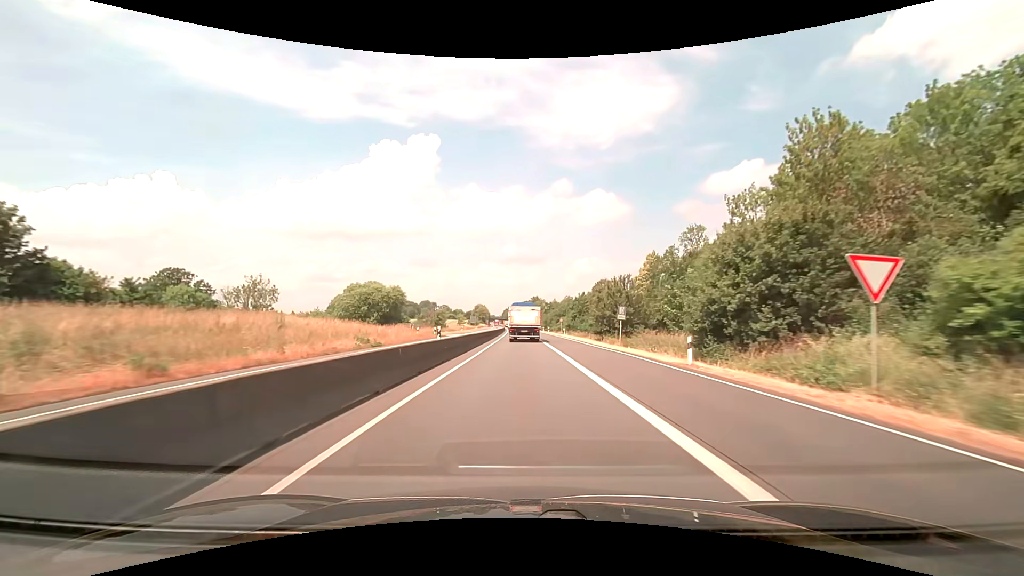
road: trunk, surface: asphalt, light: Day
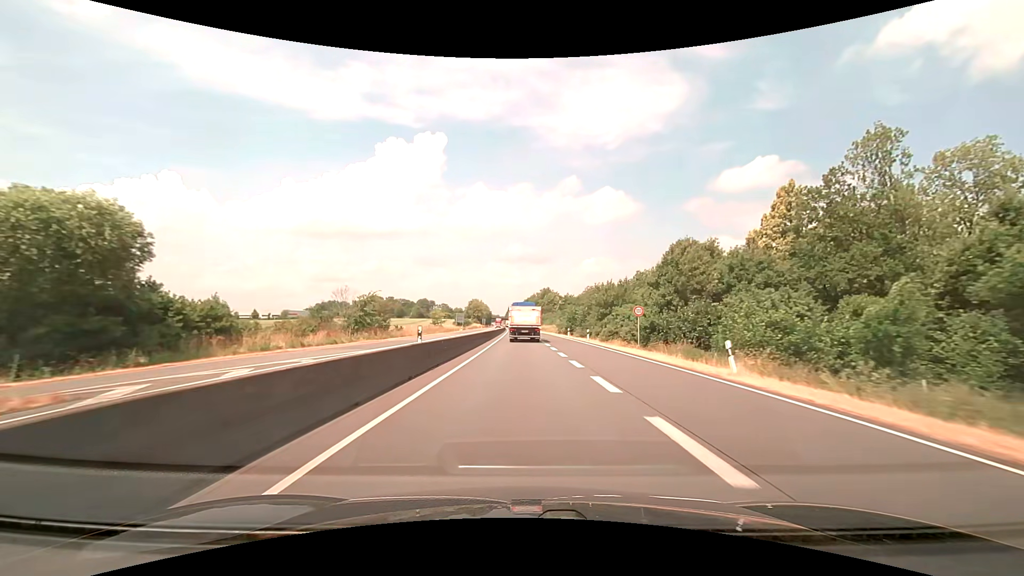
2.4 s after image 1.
(-0.4, +53.6) m; -1°
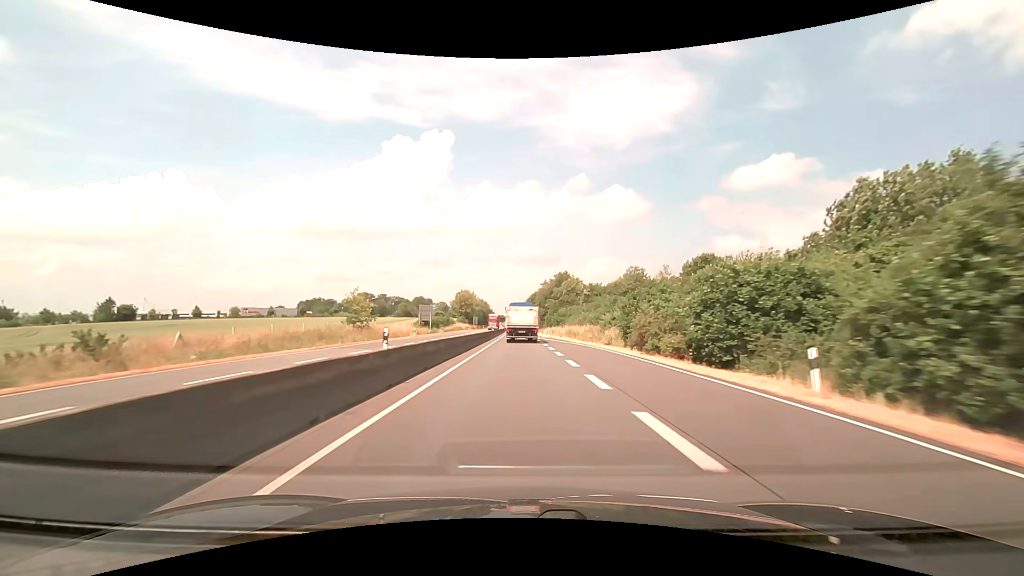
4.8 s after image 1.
(-0.3, +53.7) m; -1°
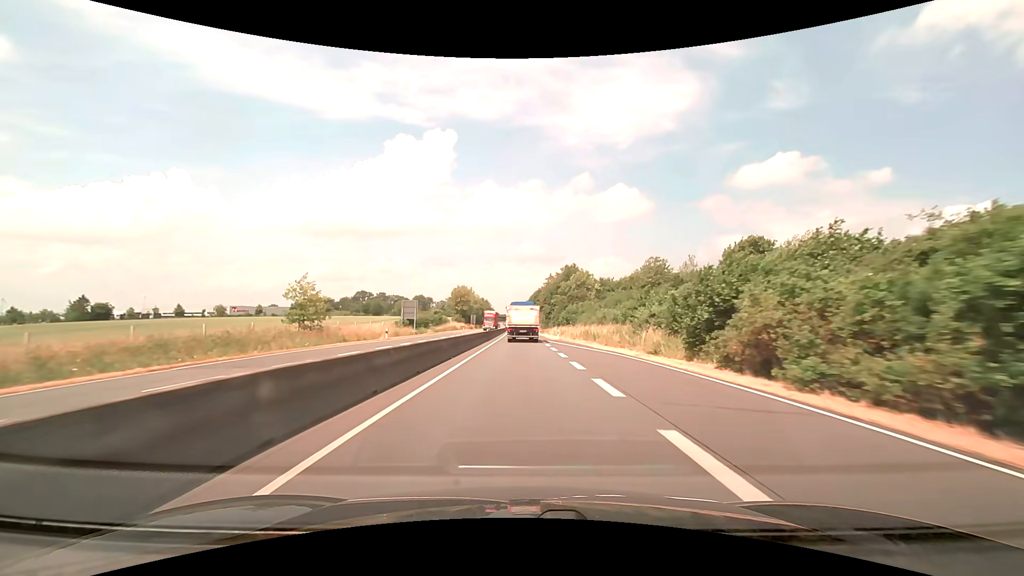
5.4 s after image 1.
(-0.1, +13.4) m; 0°
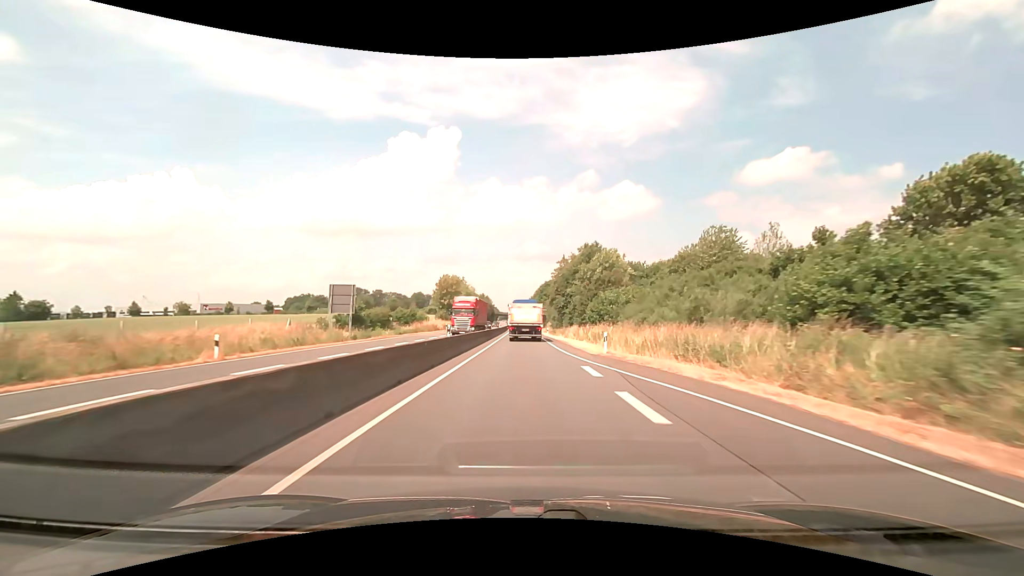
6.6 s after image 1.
(-0.1, +26.6) m; -1°
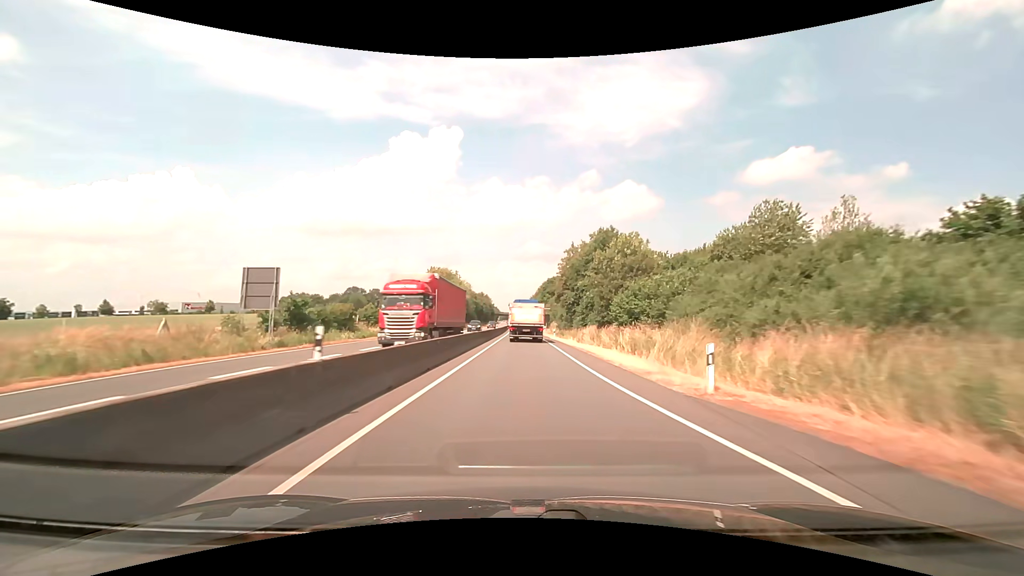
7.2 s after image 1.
(0.0, +13.0) m; 0°
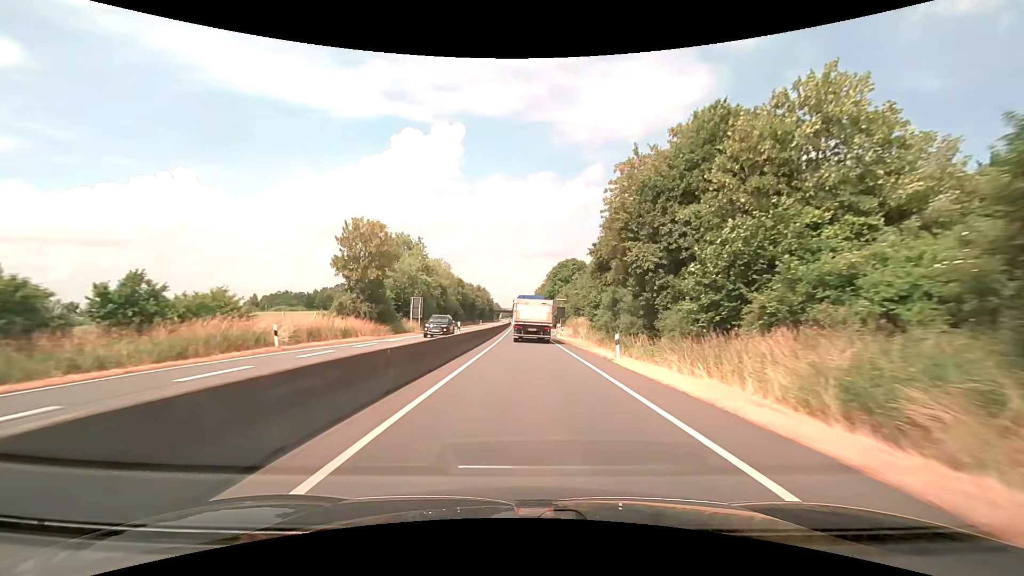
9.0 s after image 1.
(-0.1, +36.9) m; 0°
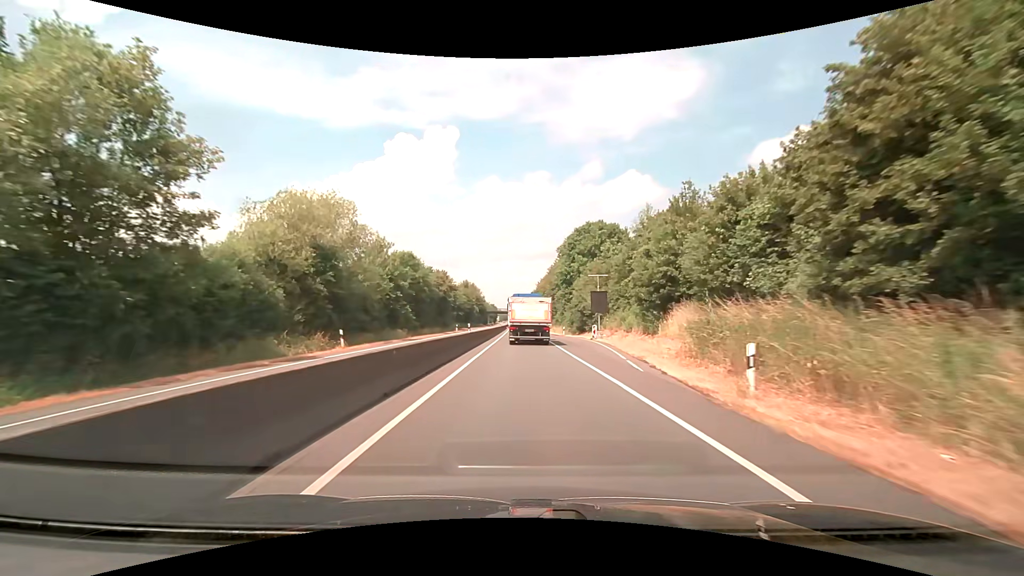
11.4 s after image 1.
(0.0, +44.1) m; 0°
(0, +10) (0, +20) (0, +30) (0, +40) (0, +50) (0, +60) (0, +70) (0, +80) (0, +90) (-1, +100) m
